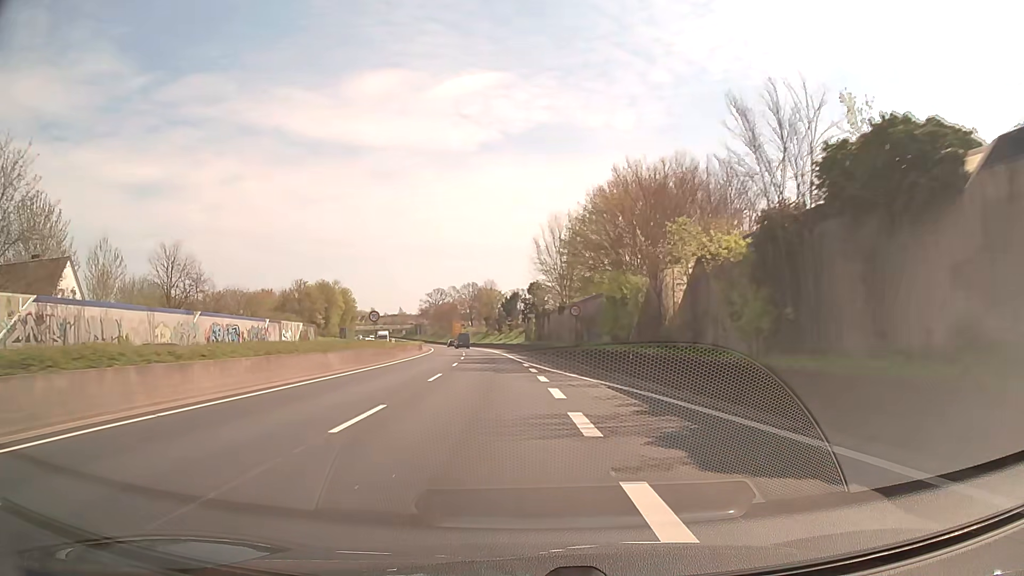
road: trunk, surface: asphalt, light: Day
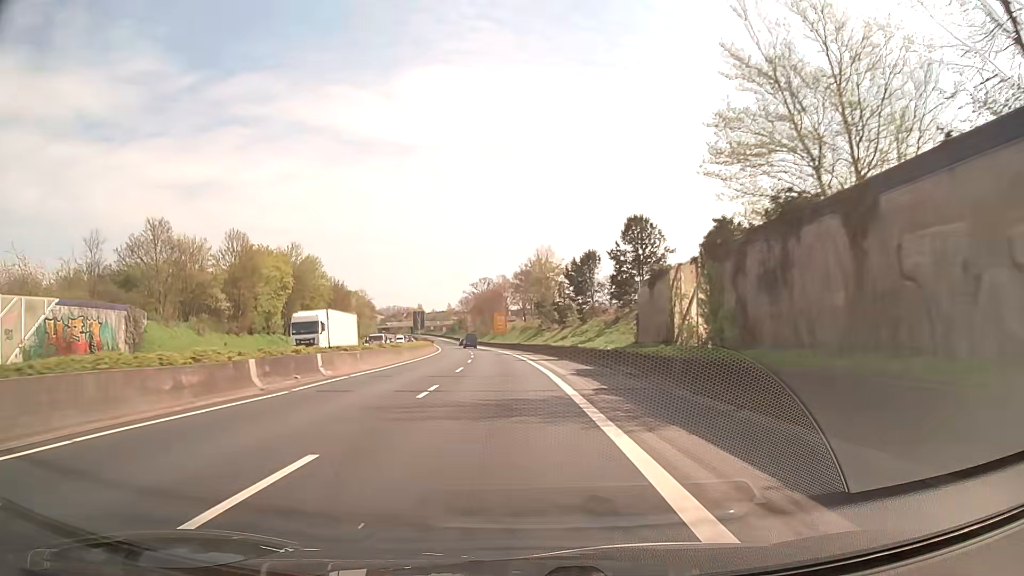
(-2.0, +54.4) m; -3°
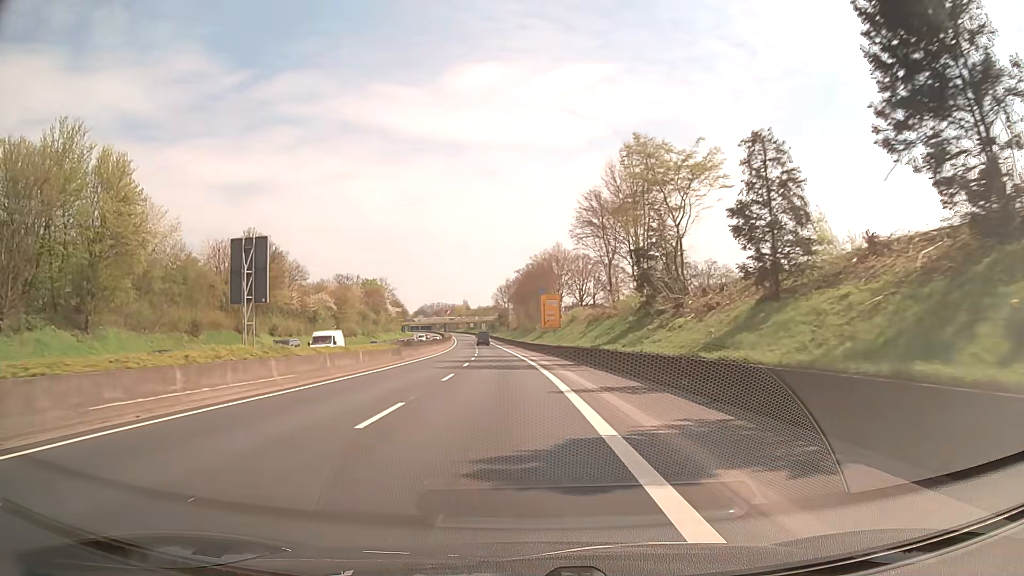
(-2.3, +54.0) m; -5°
(0, +10) (0, +20) (-1, +30) (-2, +40) (-2, +50) (-3, +60) (-4, +70) (-4, +80) (-5, +90) (-6, +100) m
